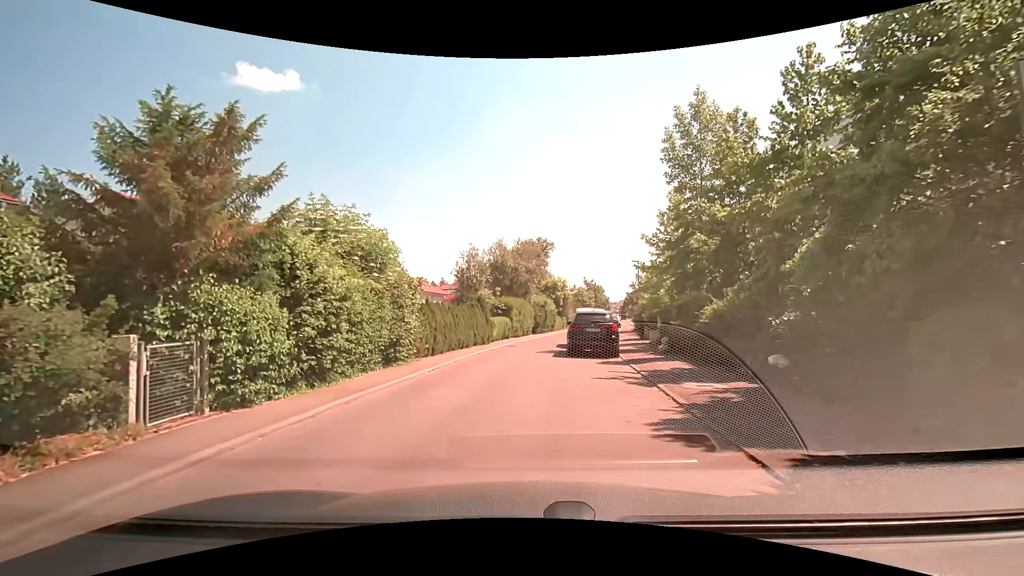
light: Day
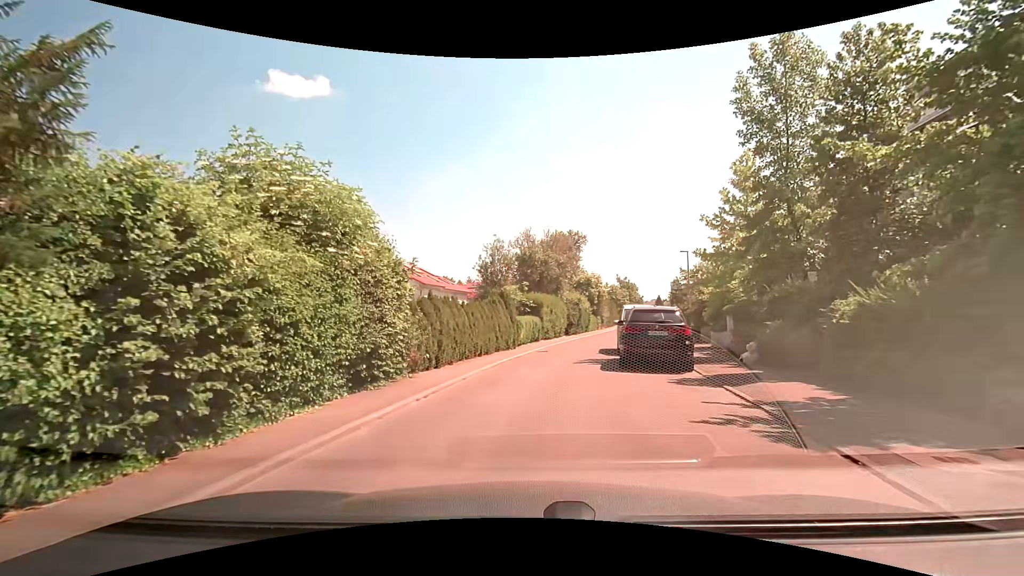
(-0.1, +5.0) m; -2°
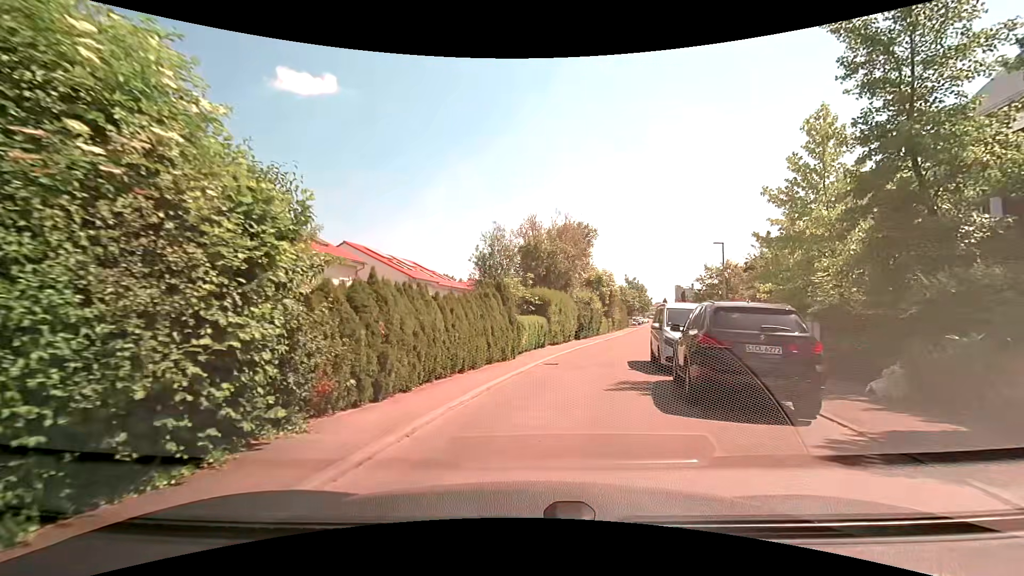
(-0.1, +5.6) m; -2°
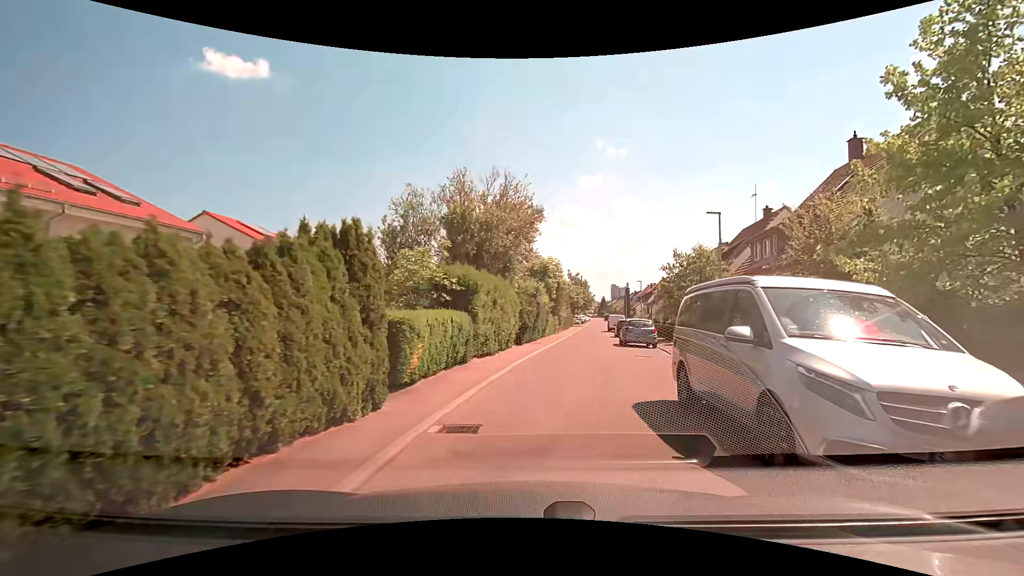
(+0.7, +9.4) m; +8°
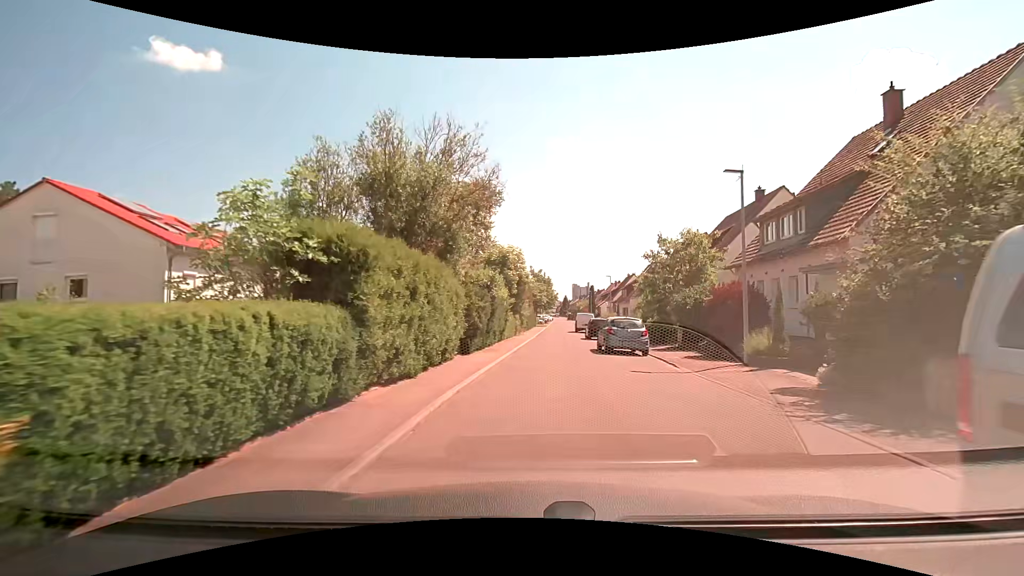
(+0.2, +6.6) m; +3°
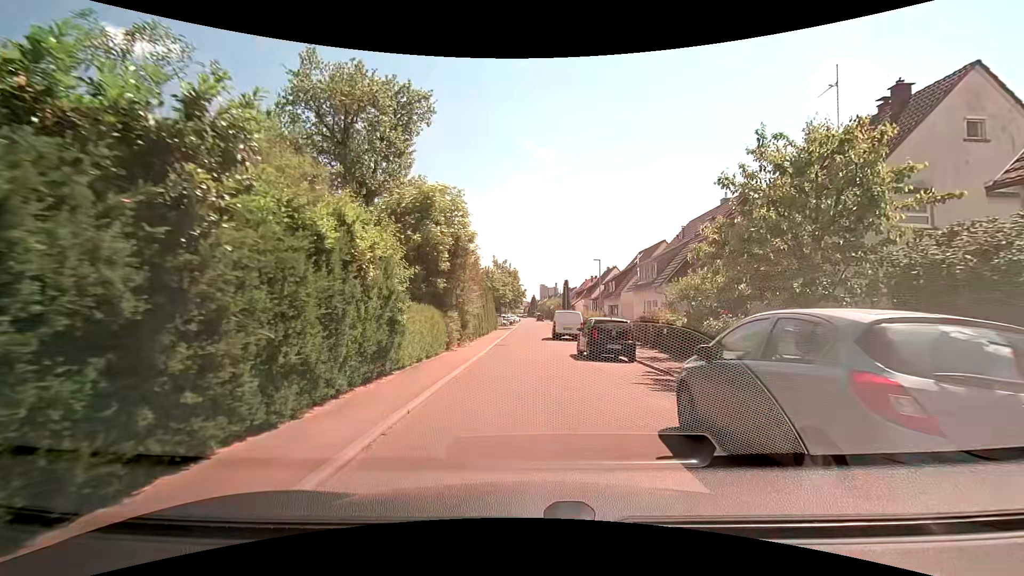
(+1.0, +16.7) m; +4°
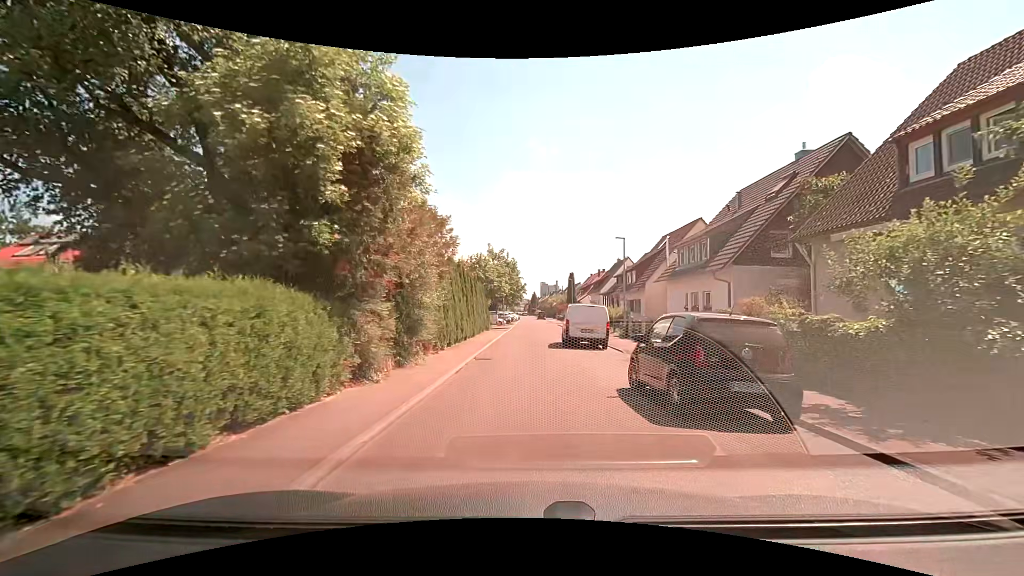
(+0.1, +10.2) m; 0°
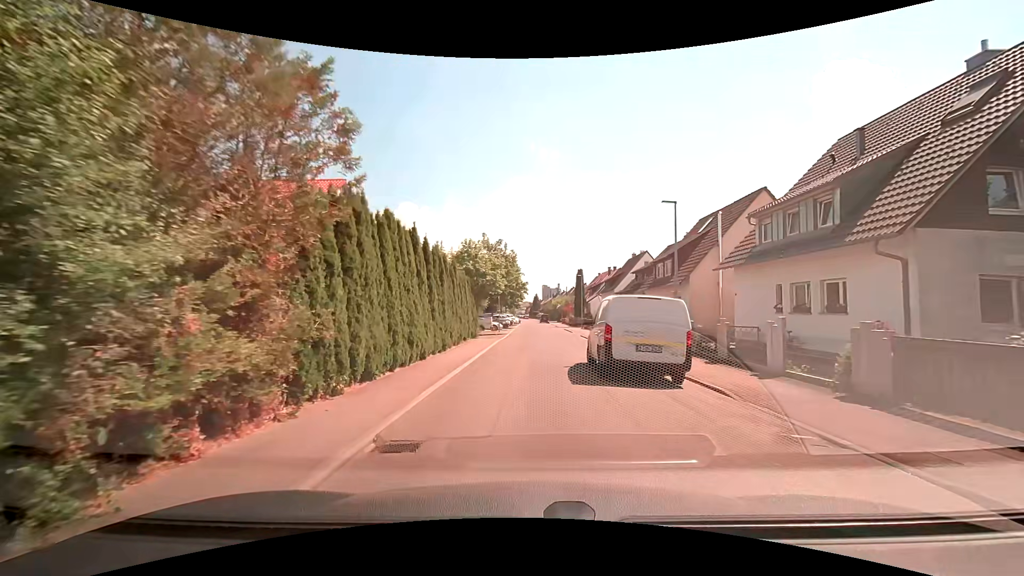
(0.0, +10.3) m; +1°
